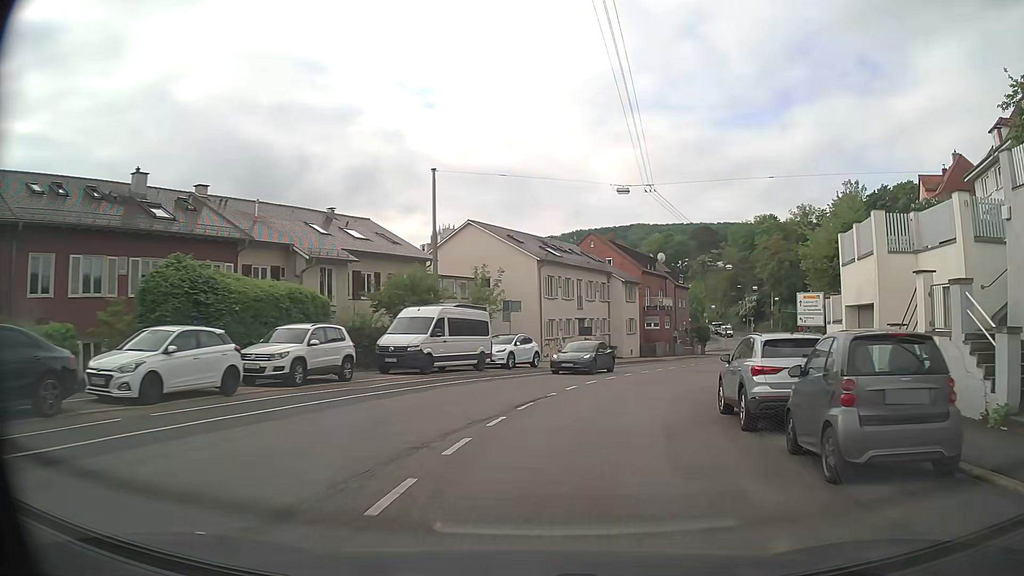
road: secondary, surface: asphalt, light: Day
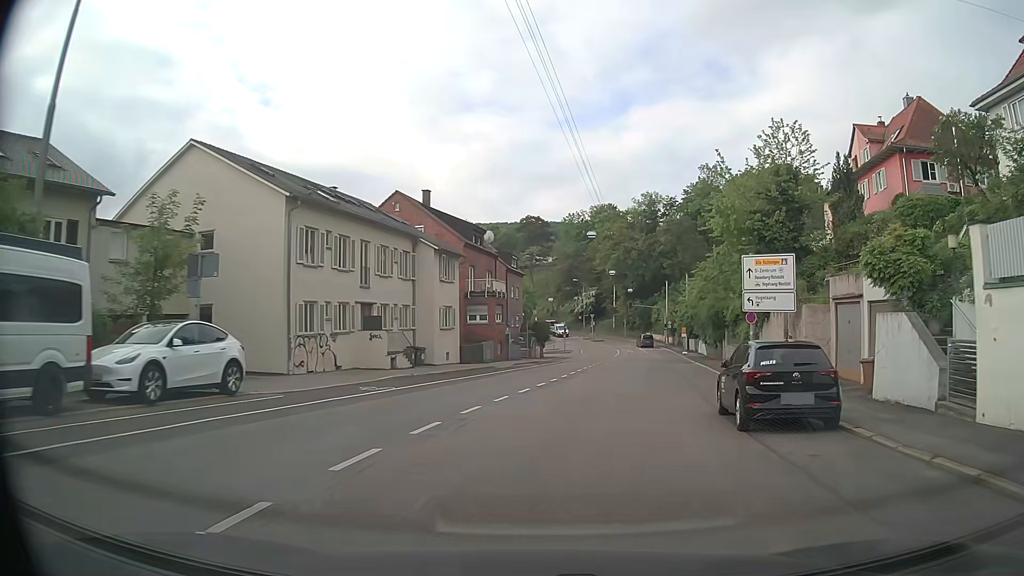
(+2.4, +18.6) m; +14°
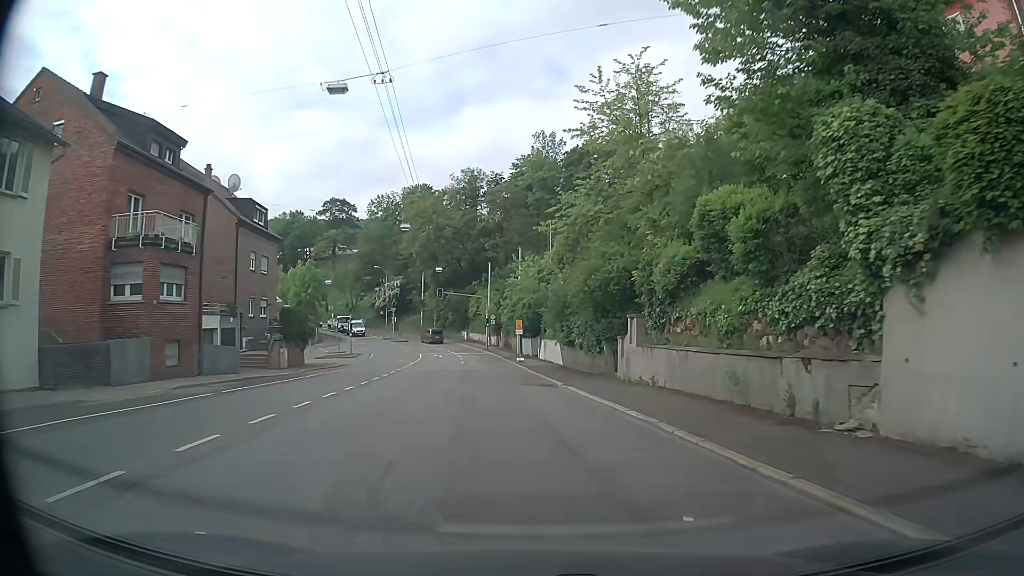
(+4.1, +24.8) m; +16°
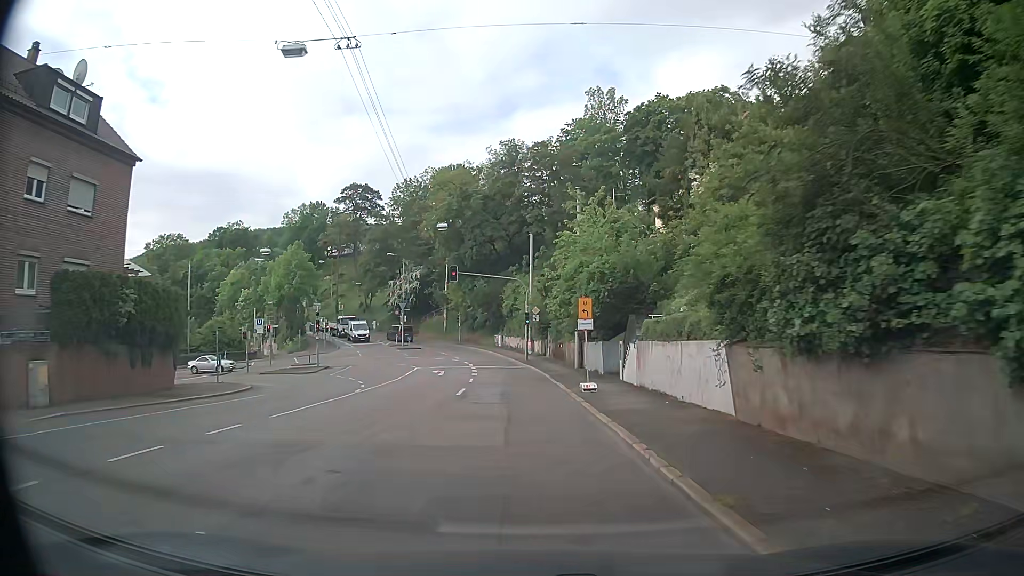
(-1.1, +24.7) m; -4°
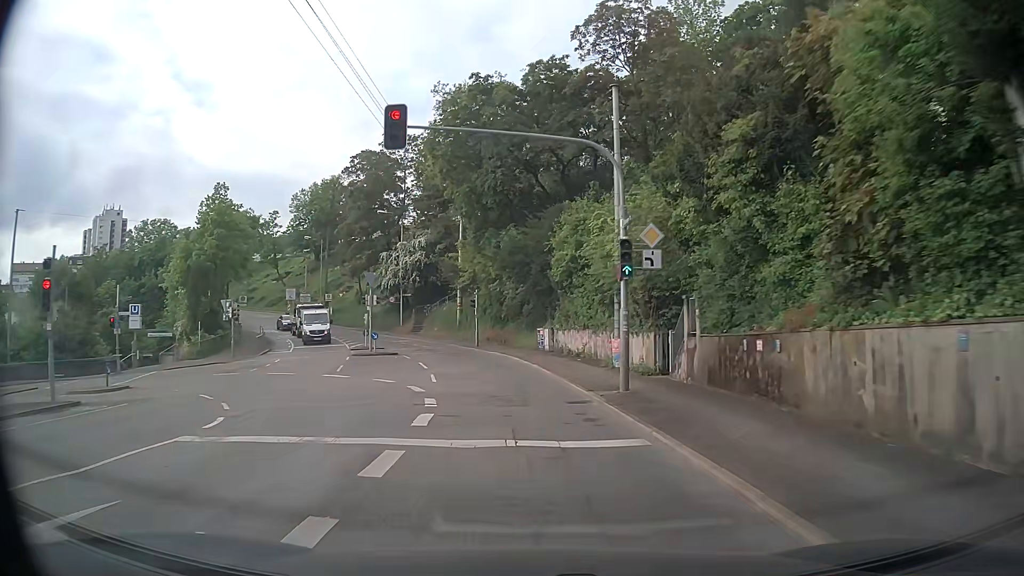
(-1.2, +31.5) m; -5°
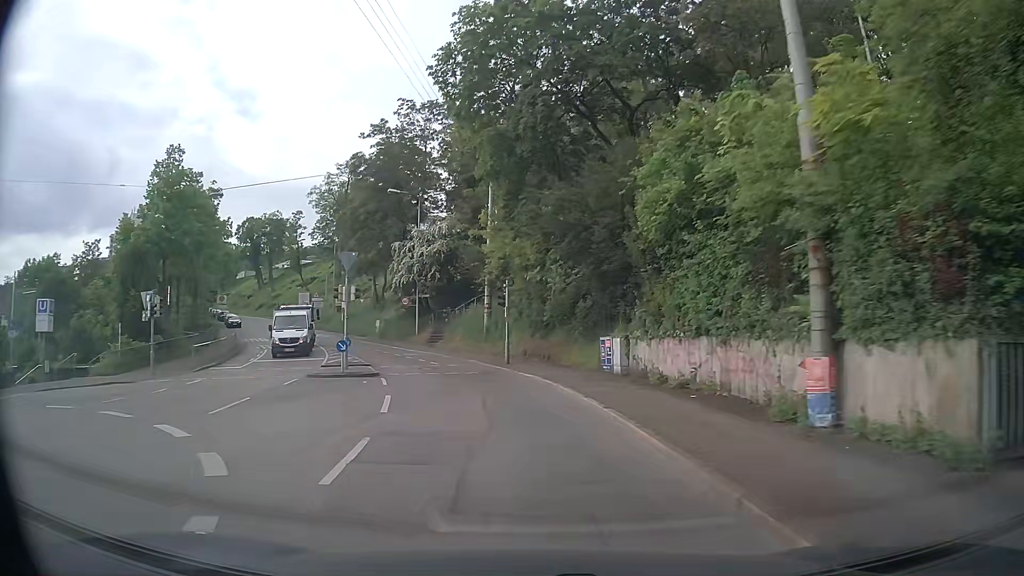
(-0.2, +13.1) m; -3°
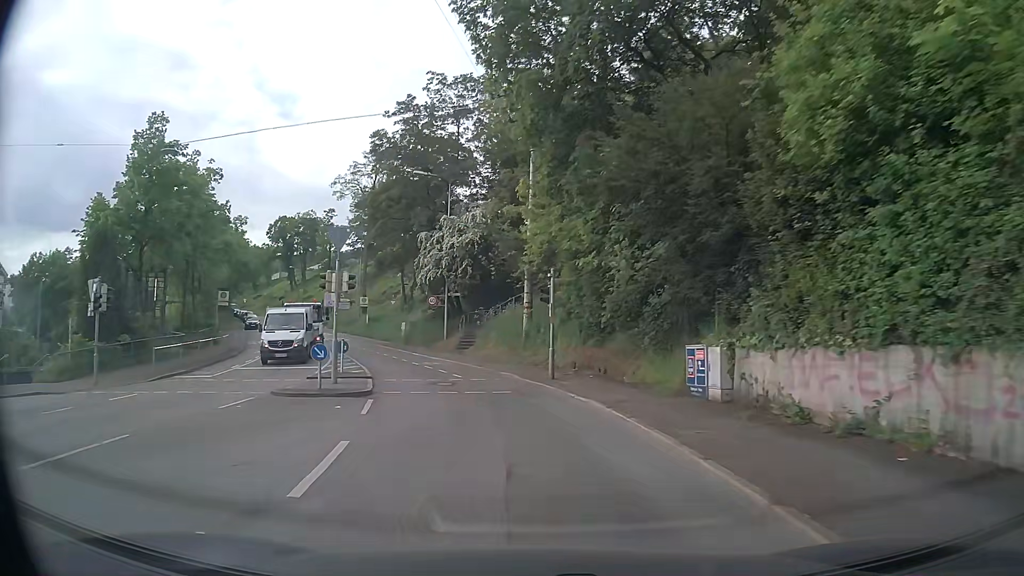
(-0.2, +6.6) m; -3°
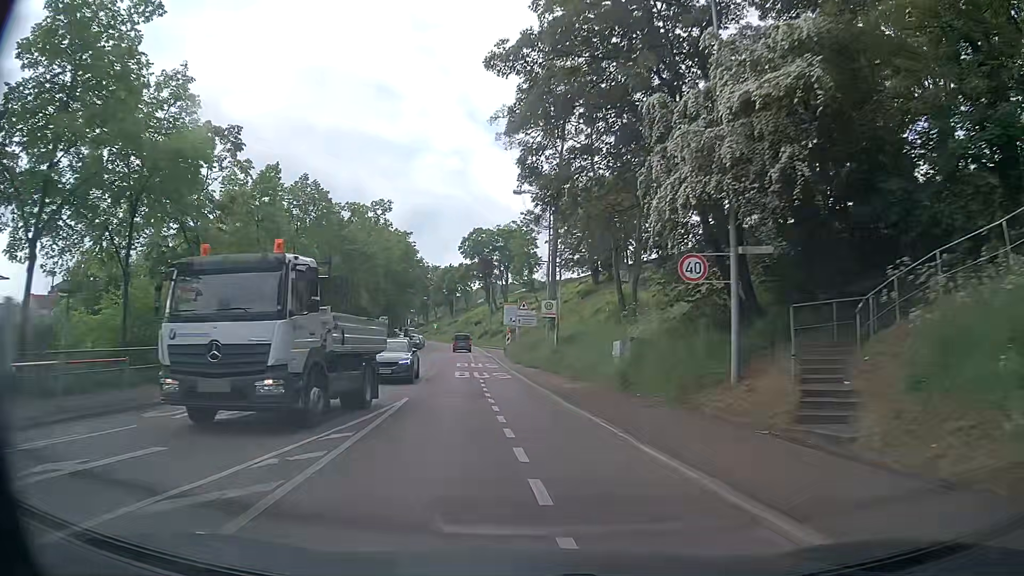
(-4.3, +26.3) m; -18°
(-1, +10) (-2, +20) (-3, +30) (-4, +40) (-6, +50) (-7, +60) (-8, +70) (-9, +79) (-11, +89) (-12, +99) m
